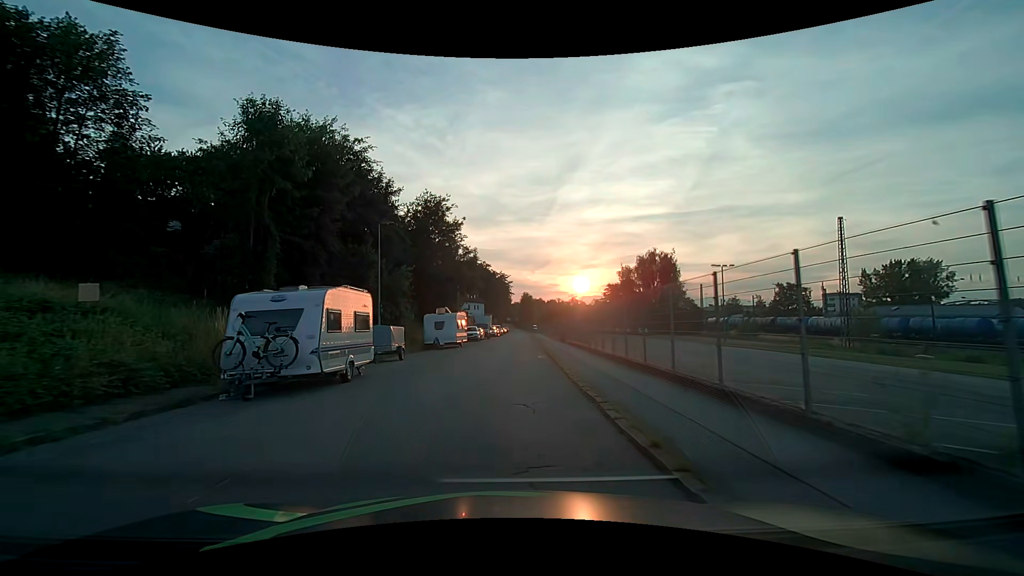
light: Day
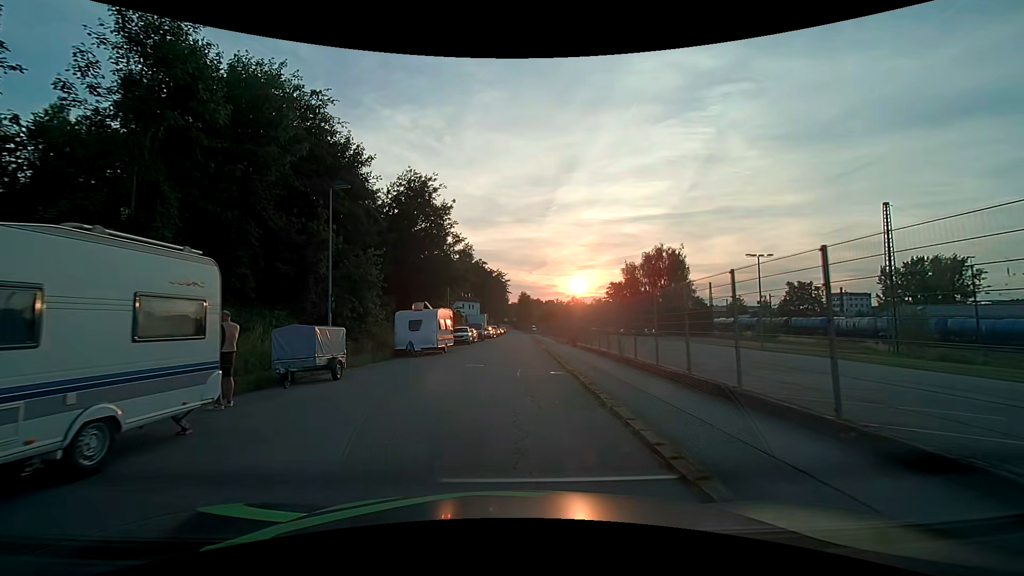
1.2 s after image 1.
(0.0, +8.0) m; 0°
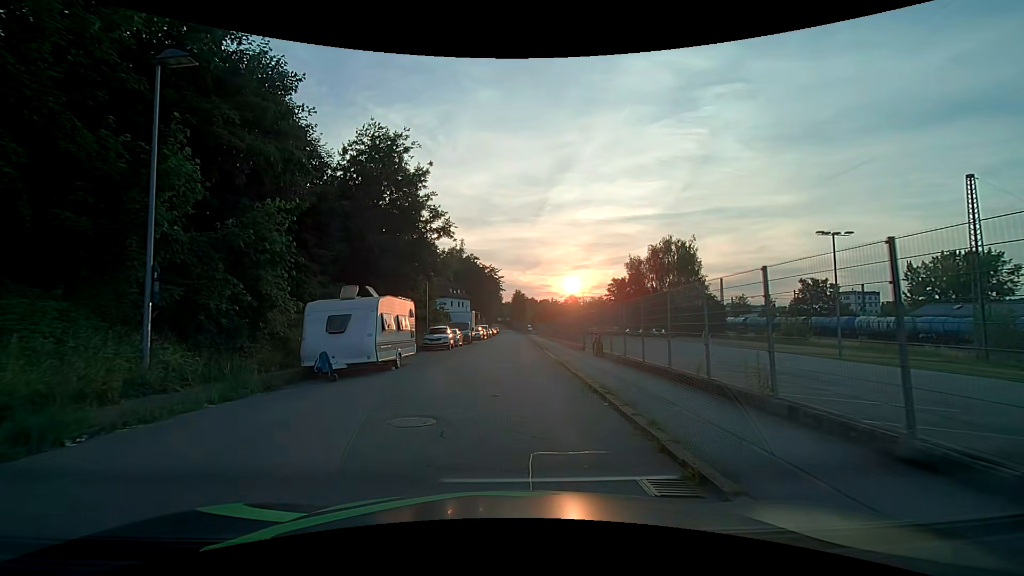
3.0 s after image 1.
(0.0, +10.9) m; +1°
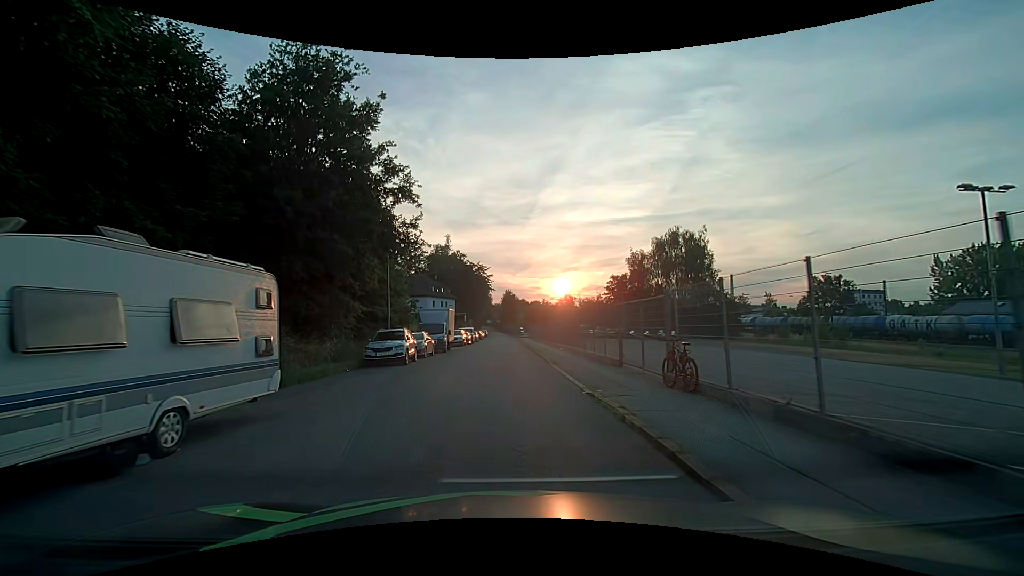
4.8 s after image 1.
(+0.1, +11.5) m; +1°
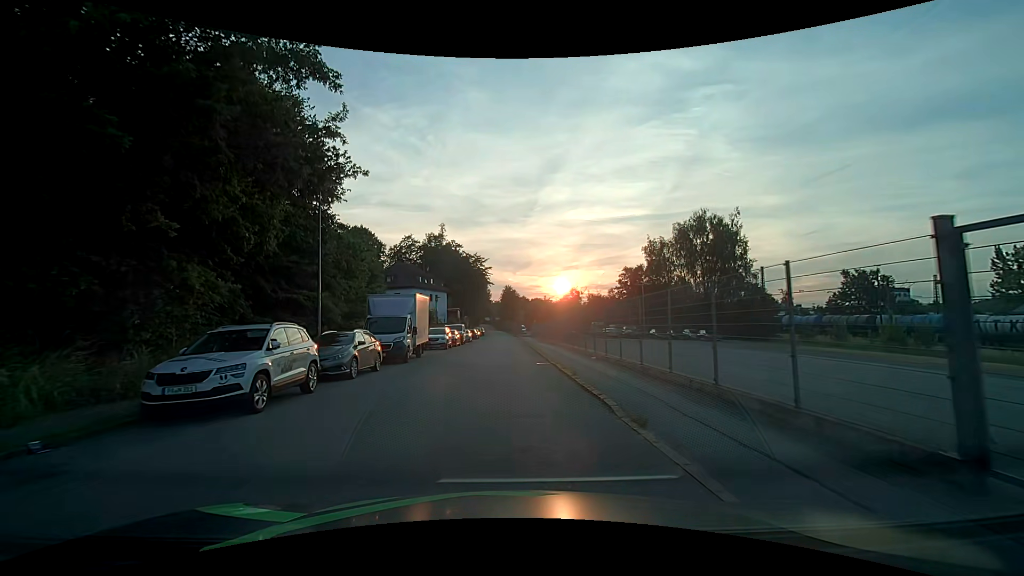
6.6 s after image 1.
(0.0, +13.0) m; 0°
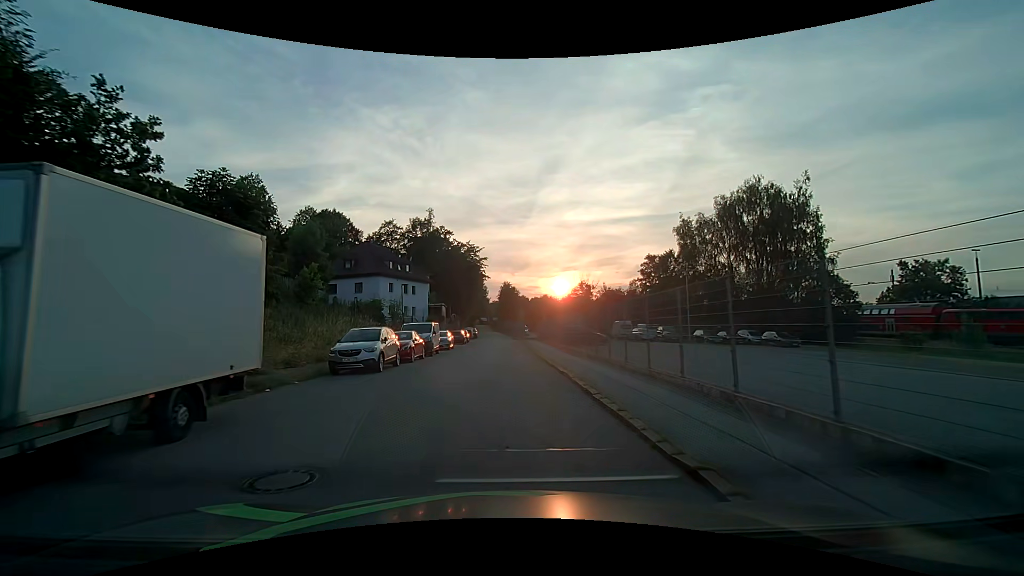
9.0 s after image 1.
(-0.1, +18.6) m; 0°
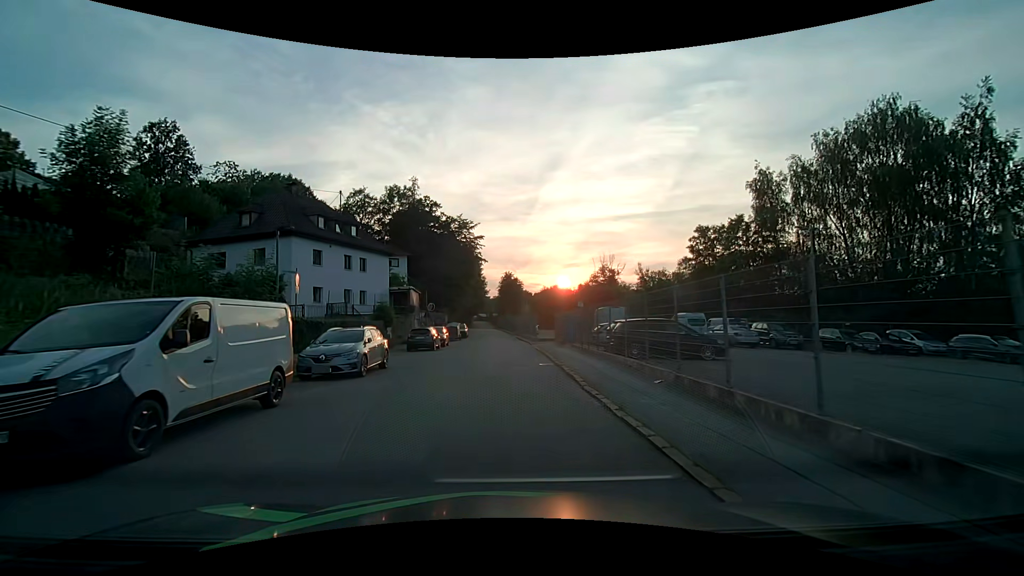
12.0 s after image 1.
(-0.1, +22.4) m; 0°
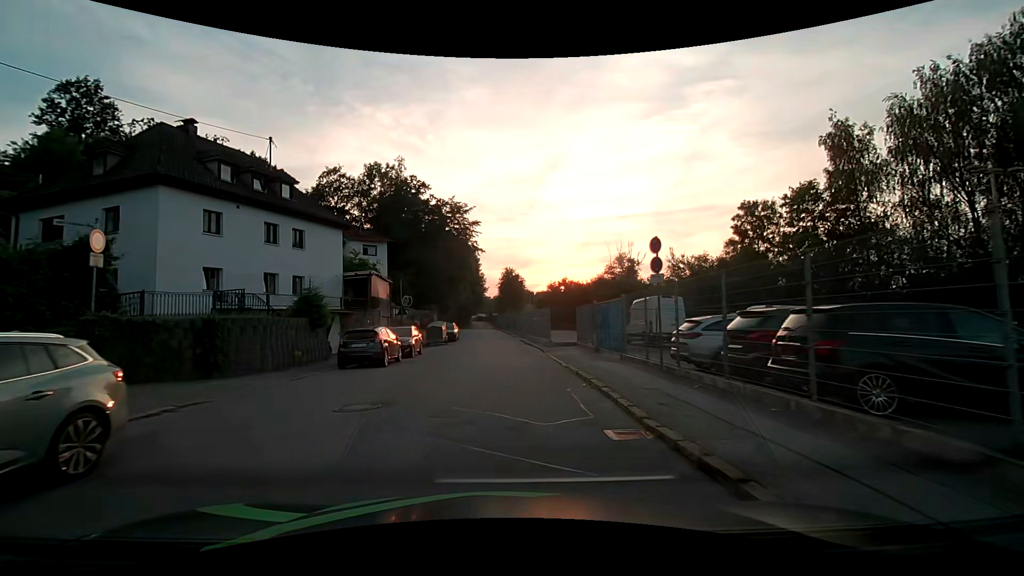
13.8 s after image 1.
(0.0, +12.2) m; -1°
(0, +10) (0, +20) (0, +30) (0, +40) (-1, +50) (-1, +60) (-2, +70) (-3, +80) (-3, +90) (-3, +100) m
